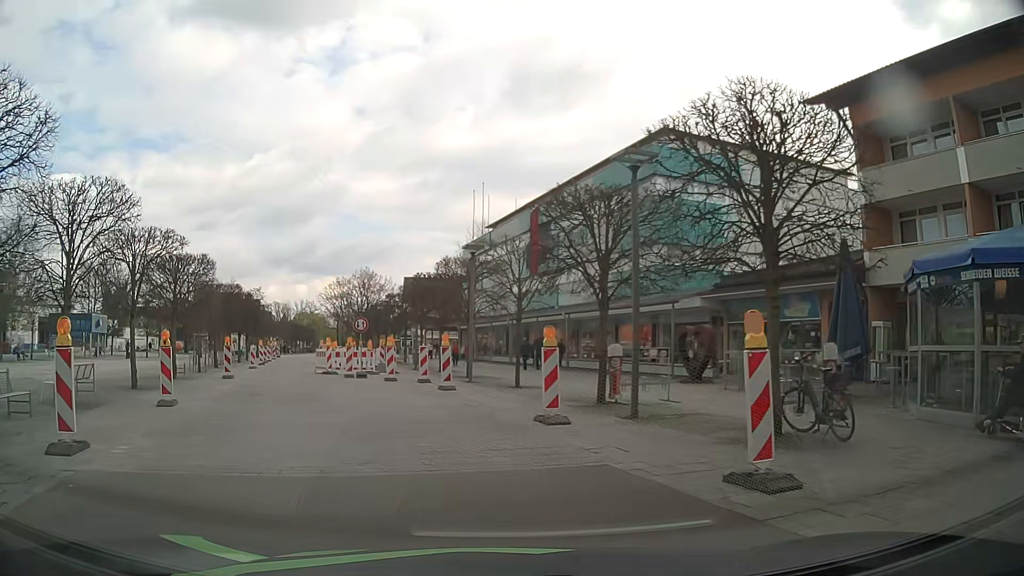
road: residential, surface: asphalt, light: Day
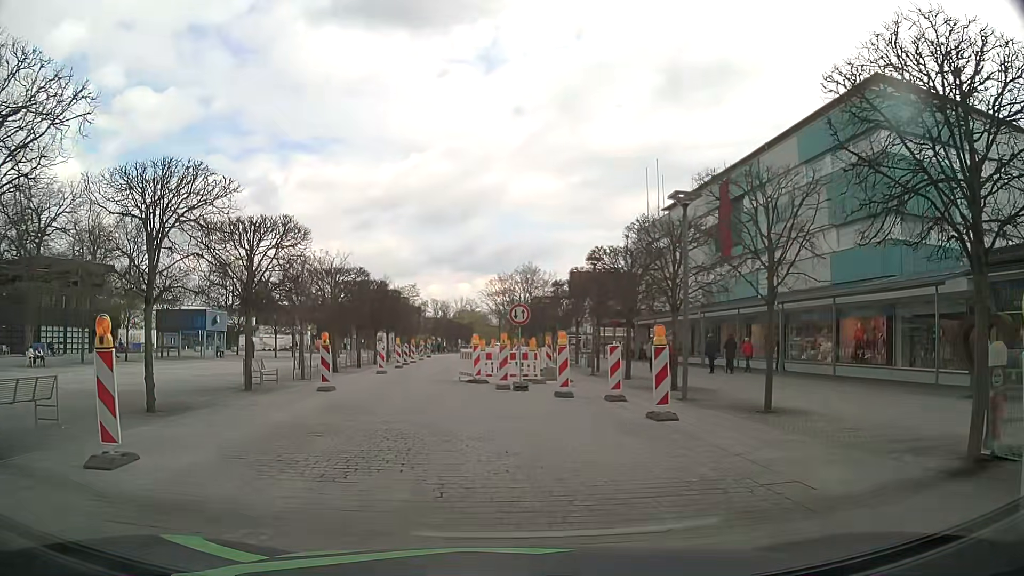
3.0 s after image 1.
(-1.0, +8.1) m; -13°
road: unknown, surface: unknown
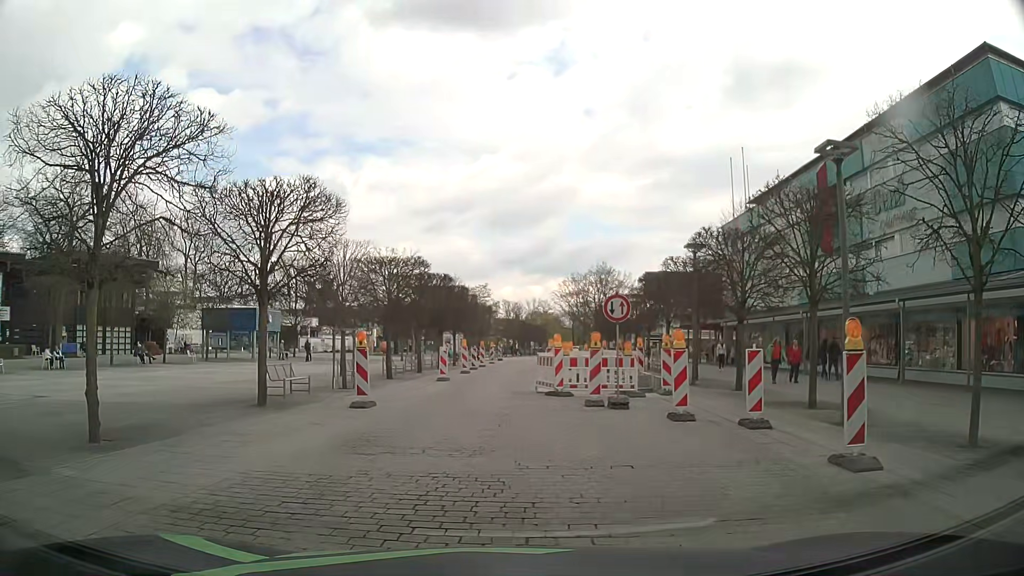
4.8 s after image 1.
(-0.2, +4.5) m; -5°
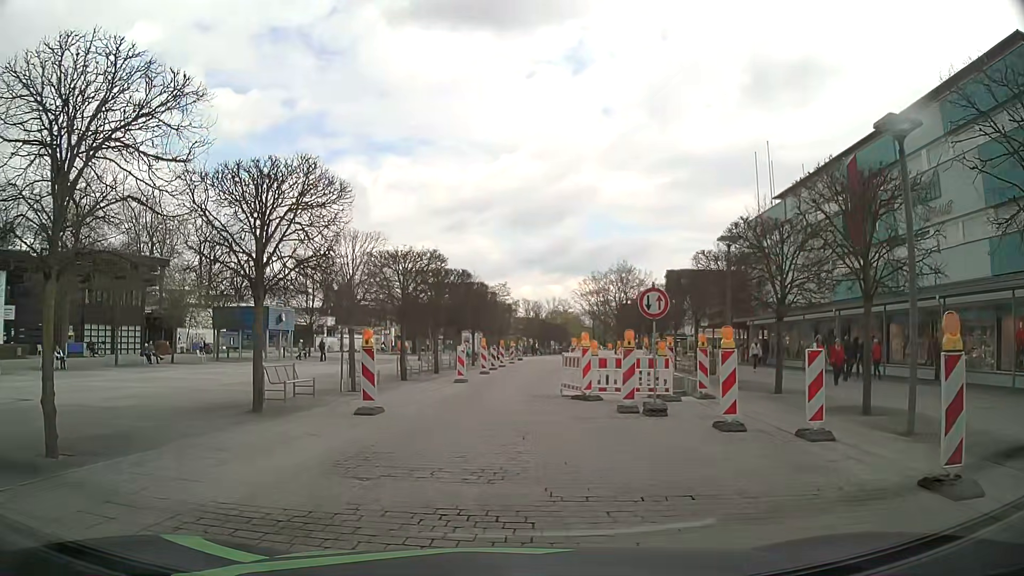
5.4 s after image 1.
(-0.1, +1.6) m; -3°
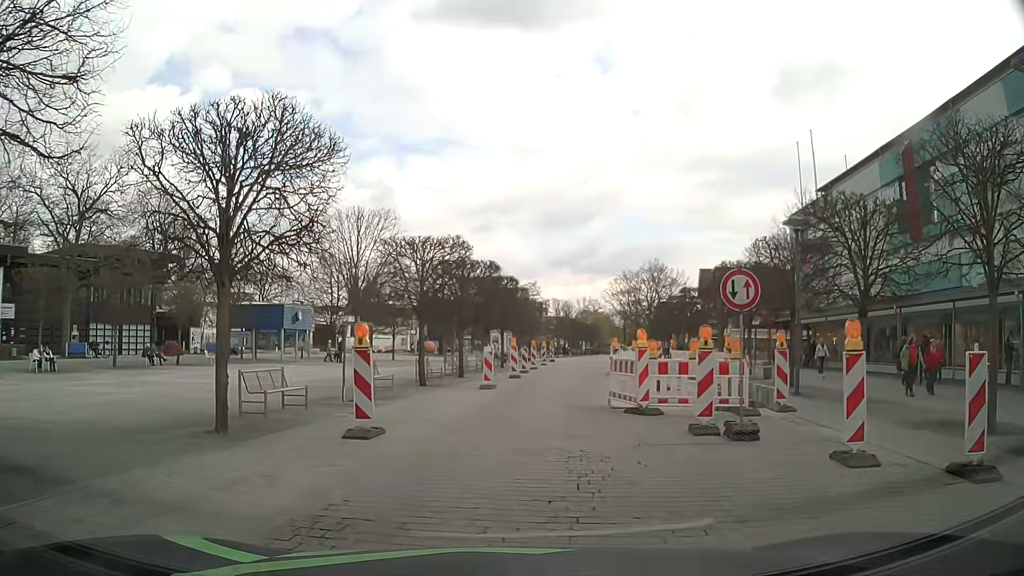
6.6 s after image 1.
(0.0, +3.3) m; -2°
